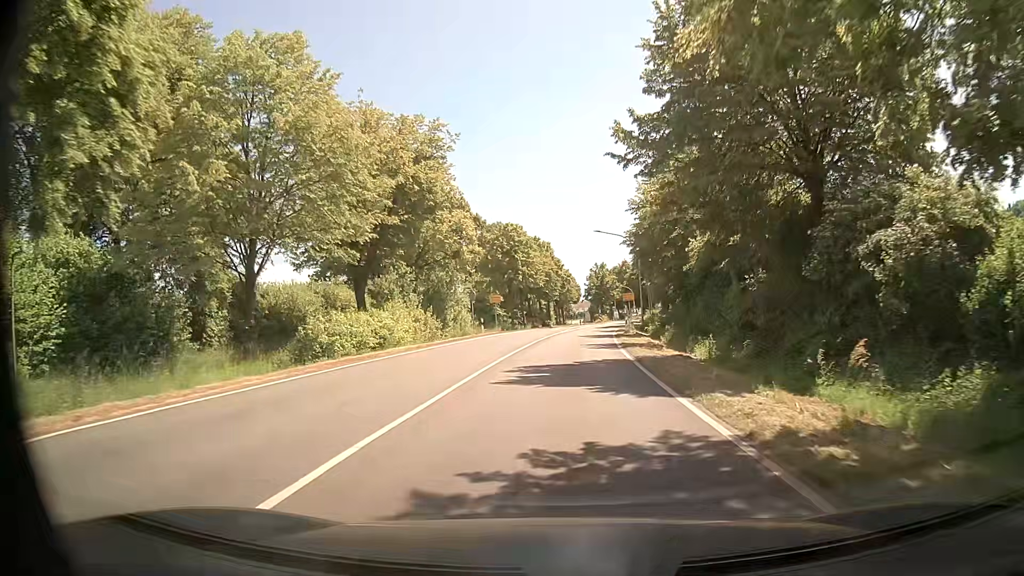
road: primary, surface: asphalt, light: Day
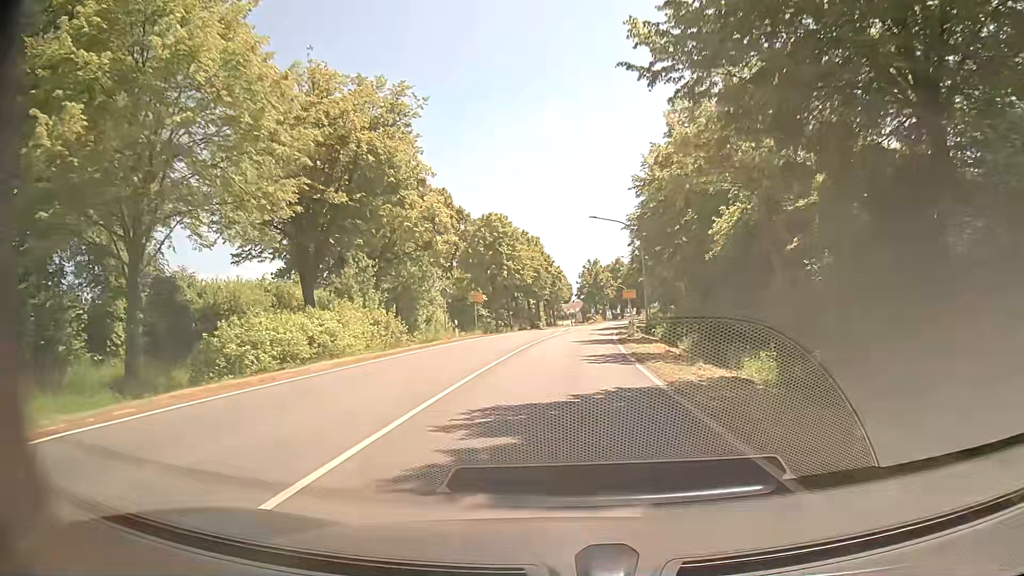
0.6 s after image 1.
(0.0, +7.6) m; +1°
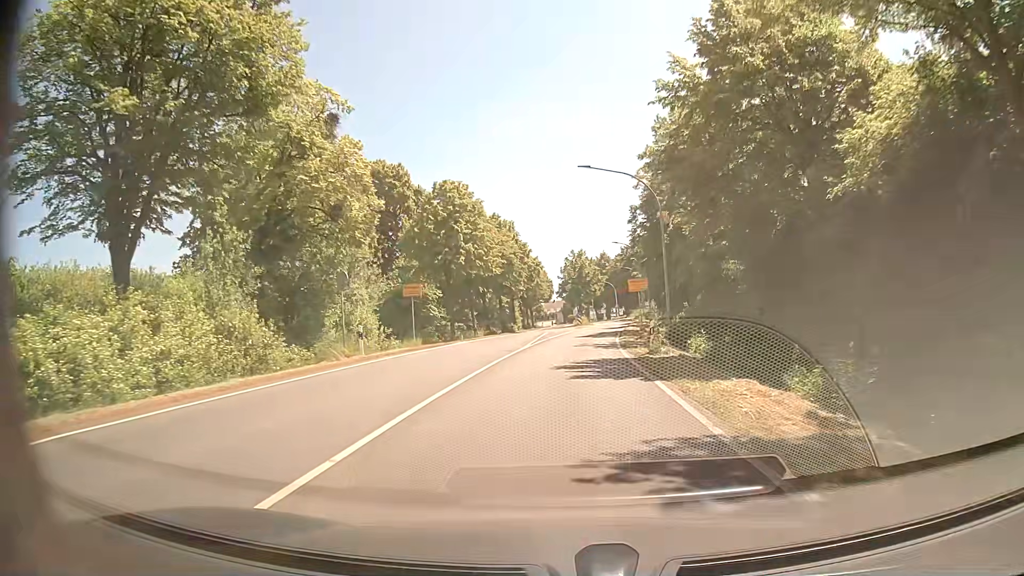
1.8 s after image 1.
(+0.3, +15.3) m; +3°
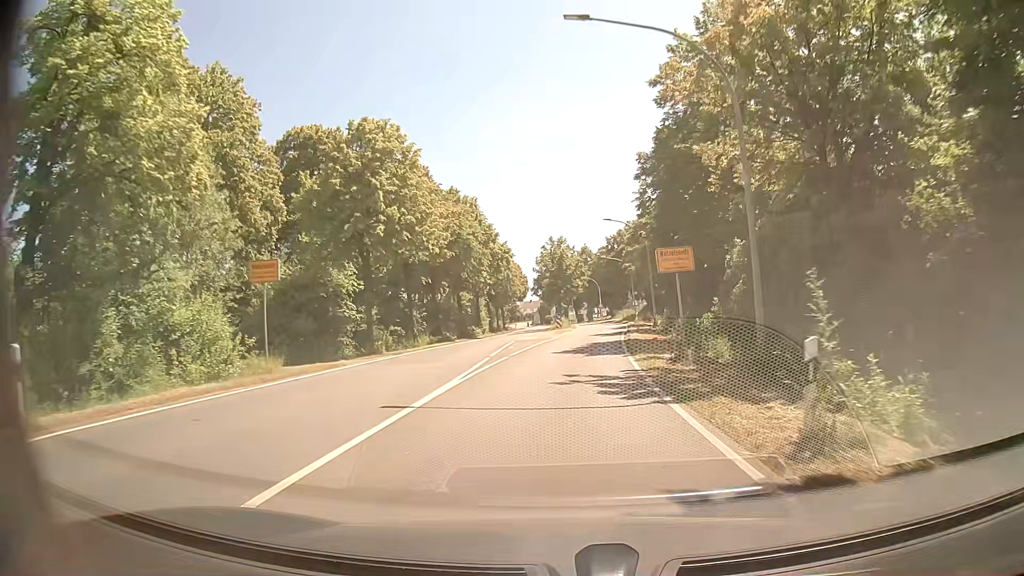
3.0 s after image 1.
(+0.1, +15.3) m; +1°
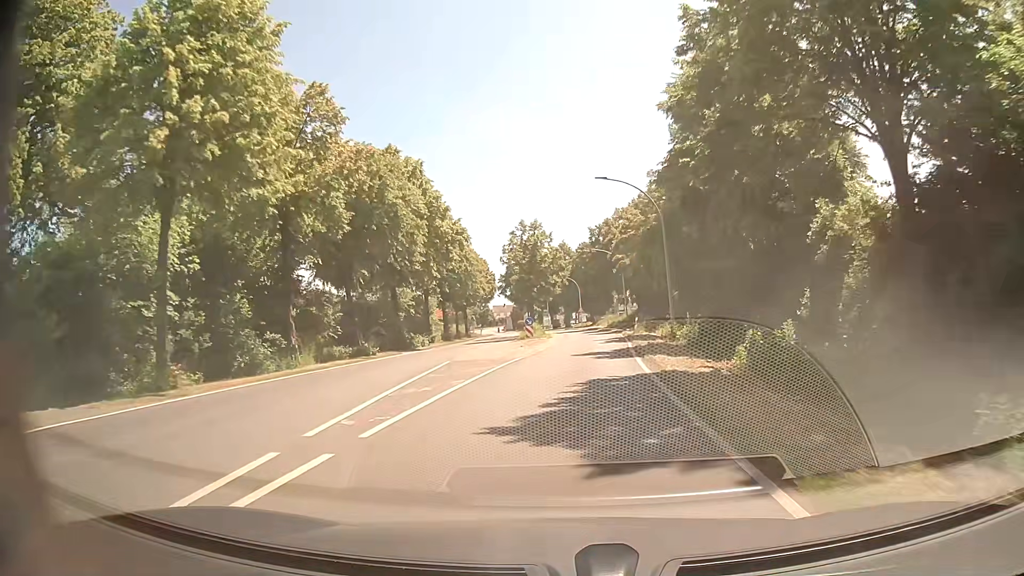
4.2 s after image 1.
(+0.3, +15.3) m; +2°
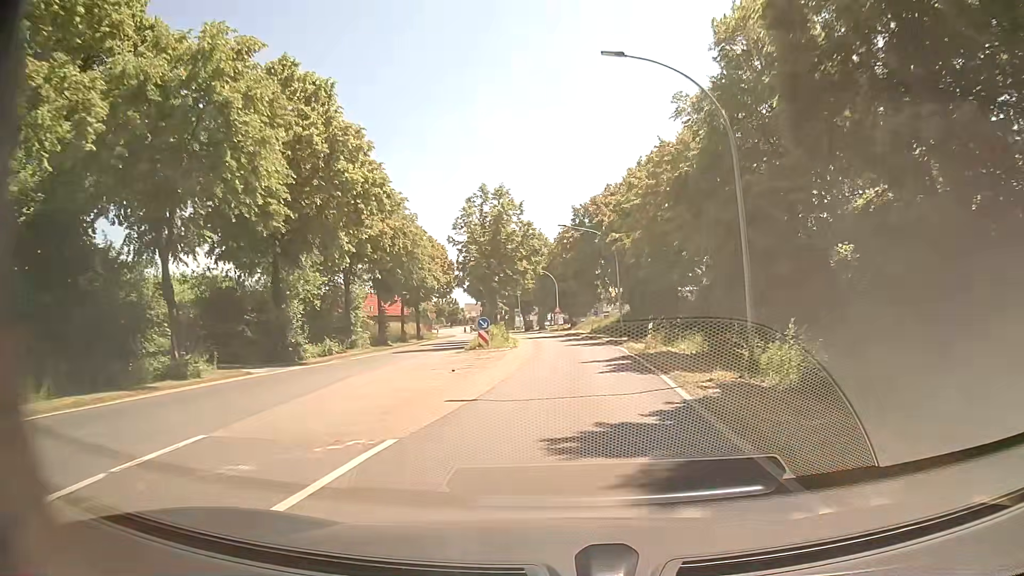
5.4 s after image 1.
(+0.3, +15.3) m; +3°
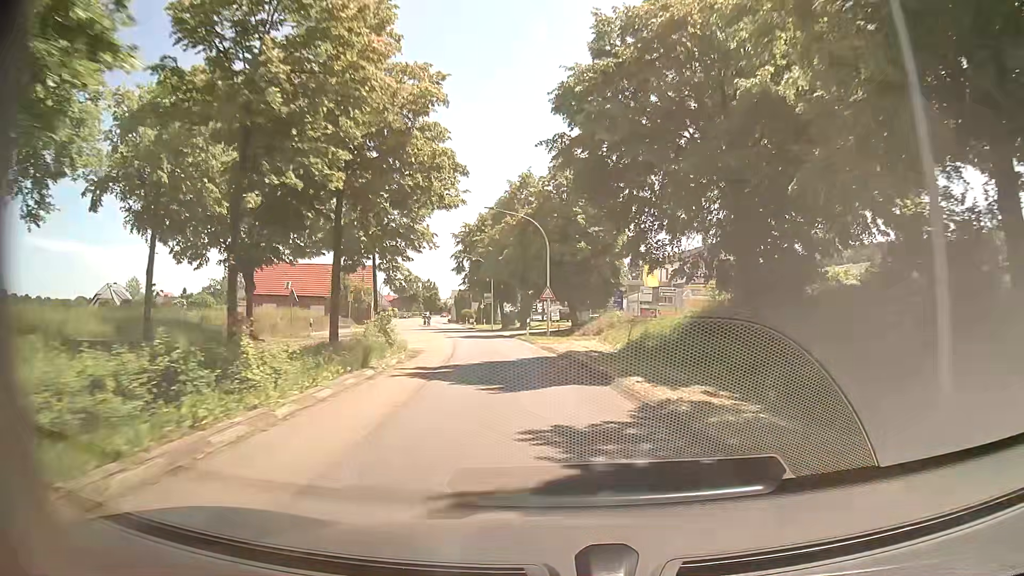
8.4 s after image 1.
(+0.3, +38.1) m; 0°
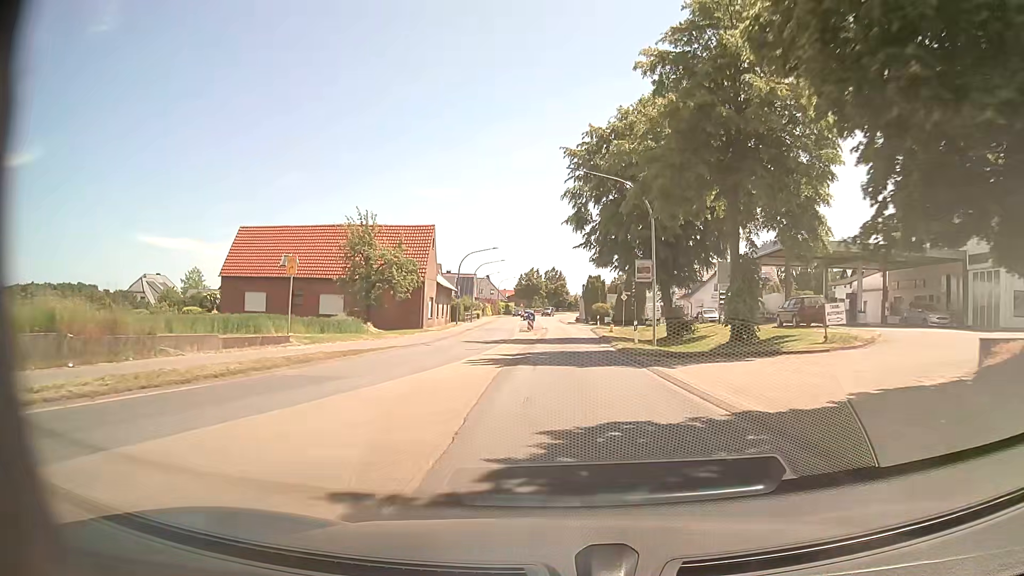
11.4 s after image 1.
(-4.8, +38.0) m; -12°
(0, +10) (0, +20) (0, +30) (+1, +40) (+1, +50) (+1, +60) (+1, +70) (0, +80) (0, +90) (0, +100) m
